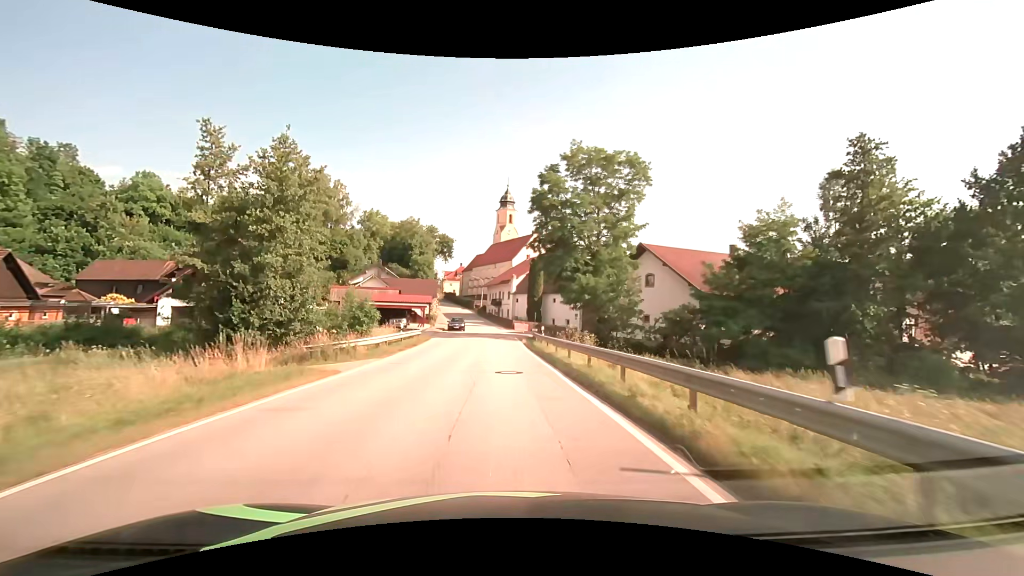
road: secondary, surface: asphalt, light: Day
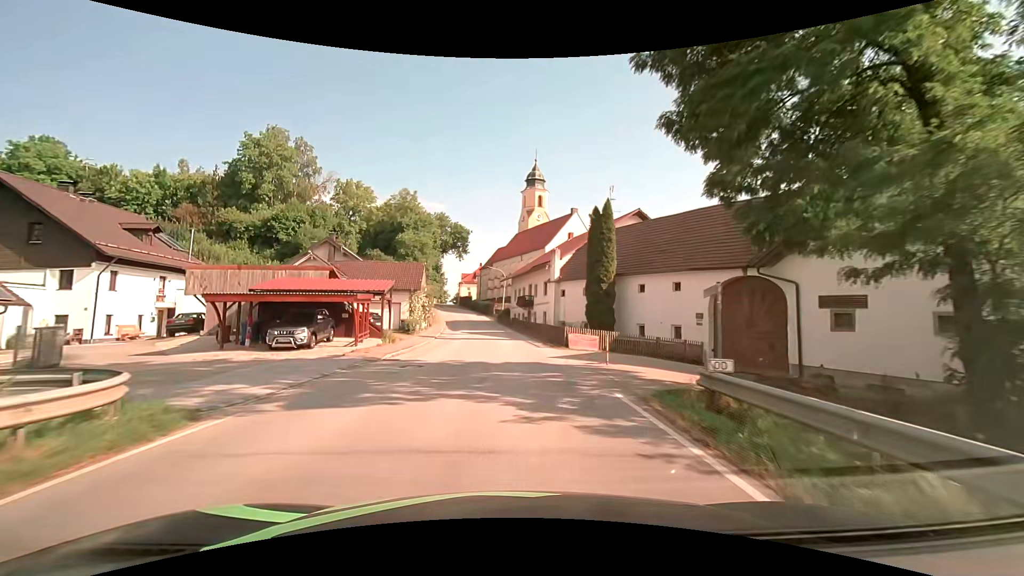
(-0.8, +30.8) m; -2°
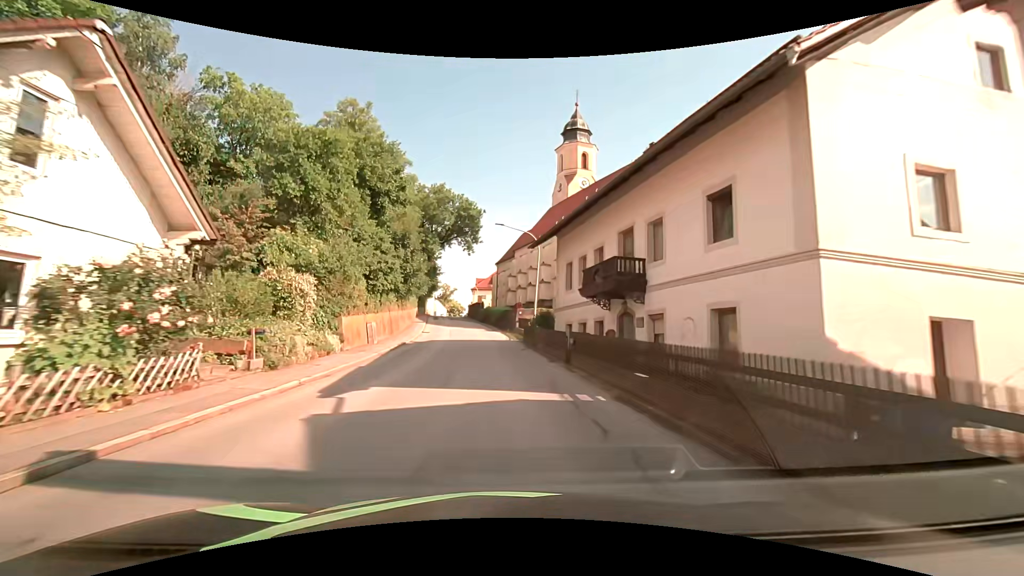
(-1.0, +37.3) m; -3°
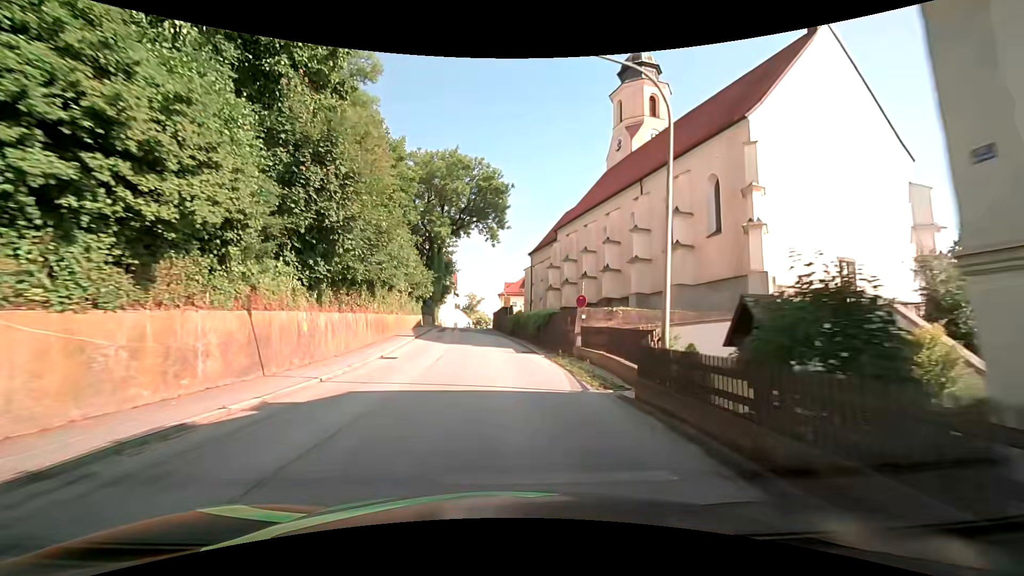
(-0.6, +22.1) m; -3°
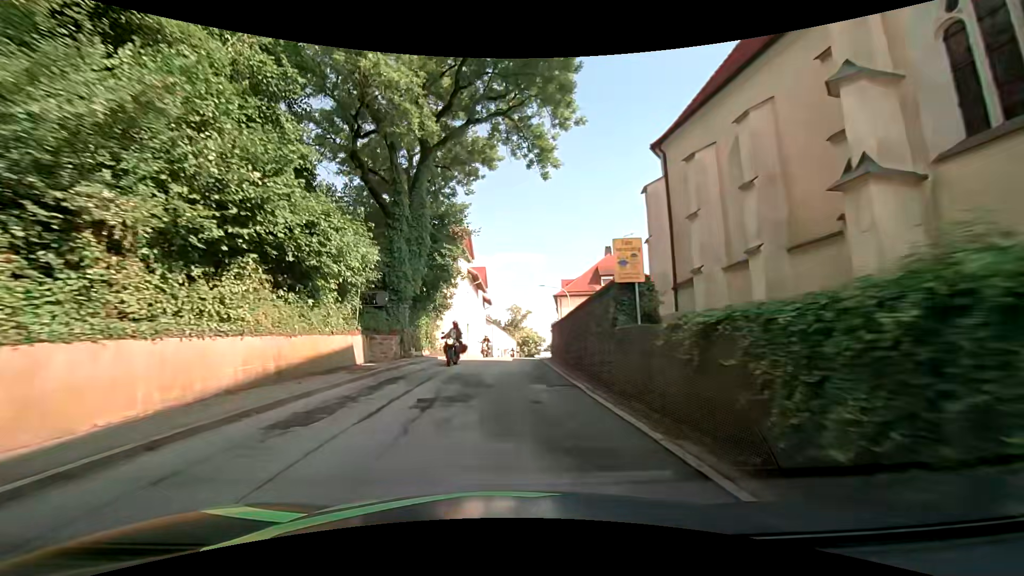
(-2.0, +36.5) m; -7°
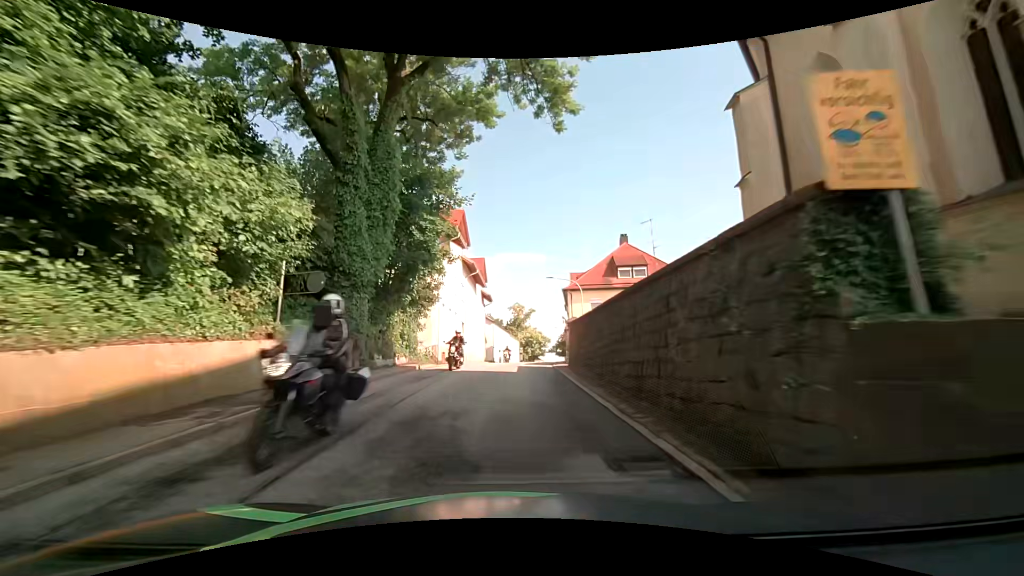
(0.0, +7.4) m; 0°
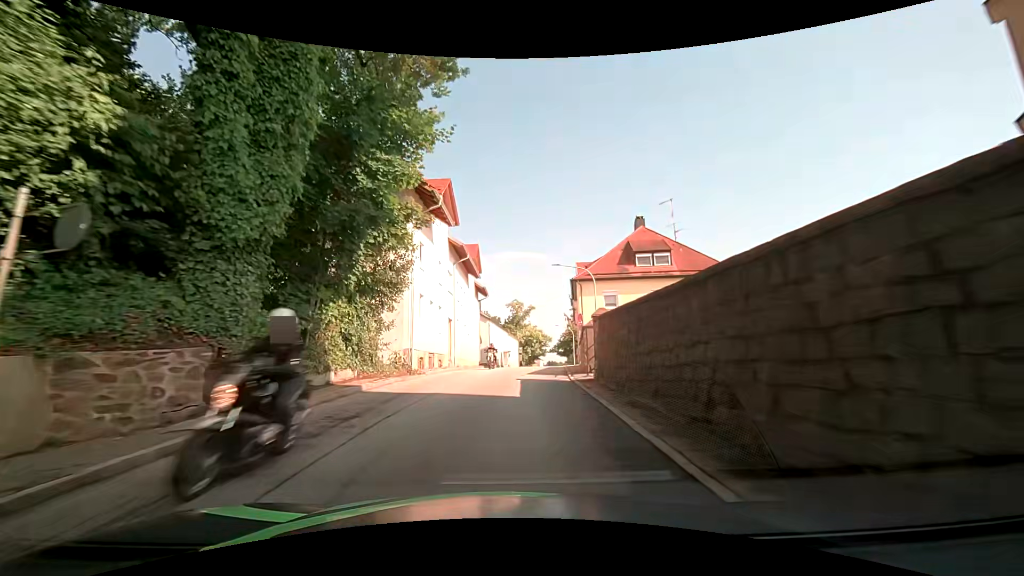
(0.0, +7.4) m; 0°
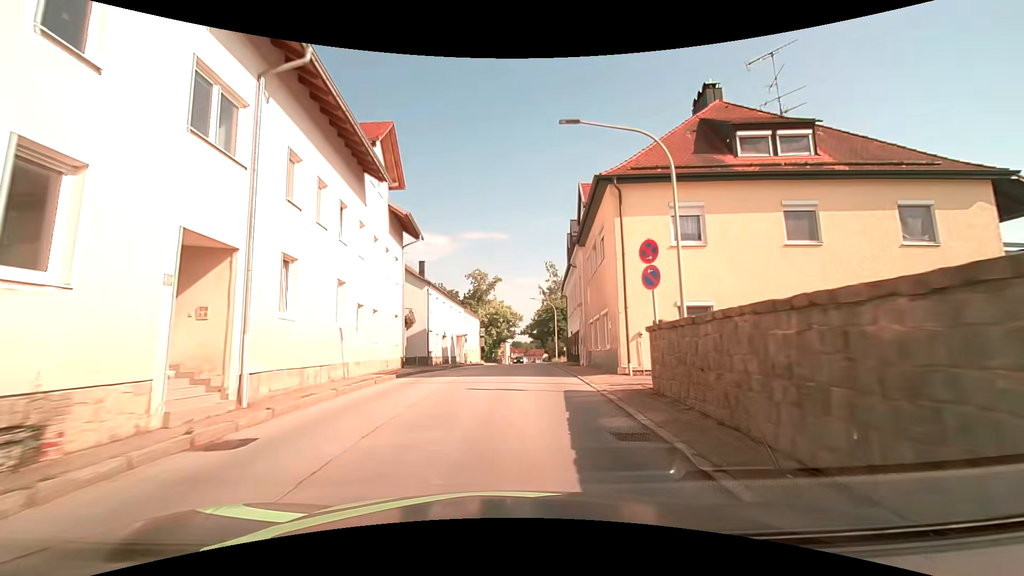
(+0.6, +22.7) m; +4°
